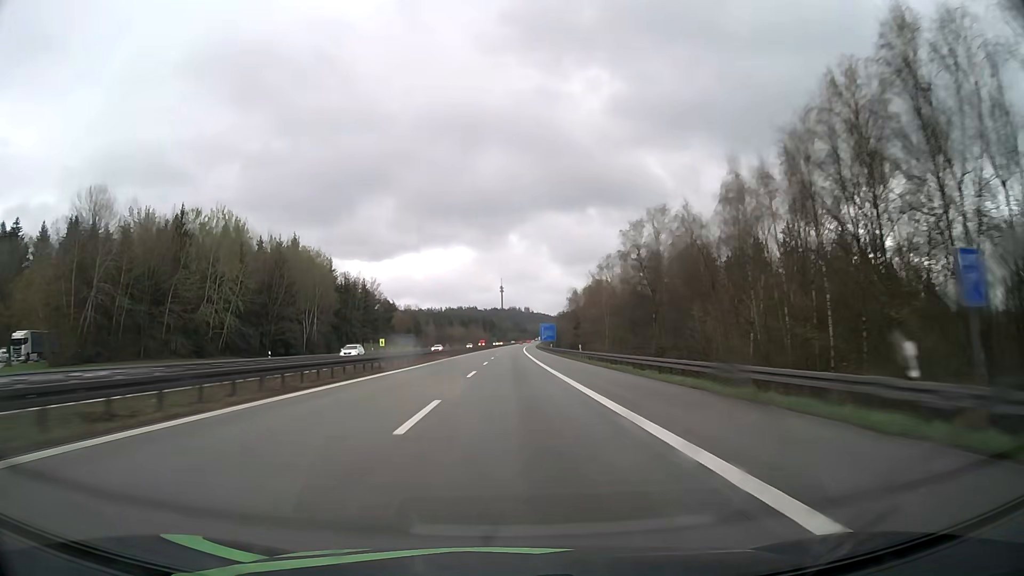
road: motorway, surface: asphalt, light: Day
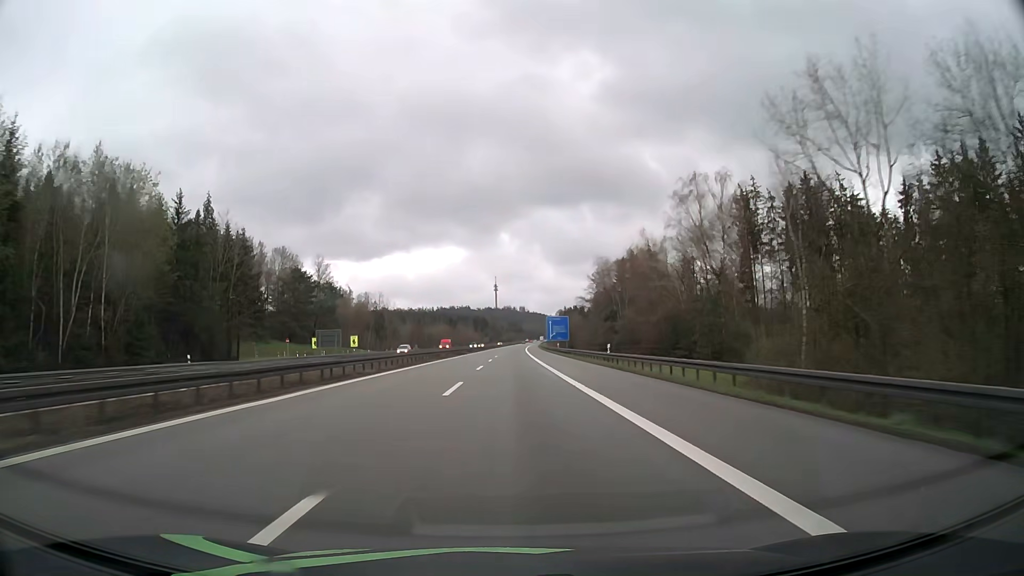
(+0.3, +64.4) m; +1°
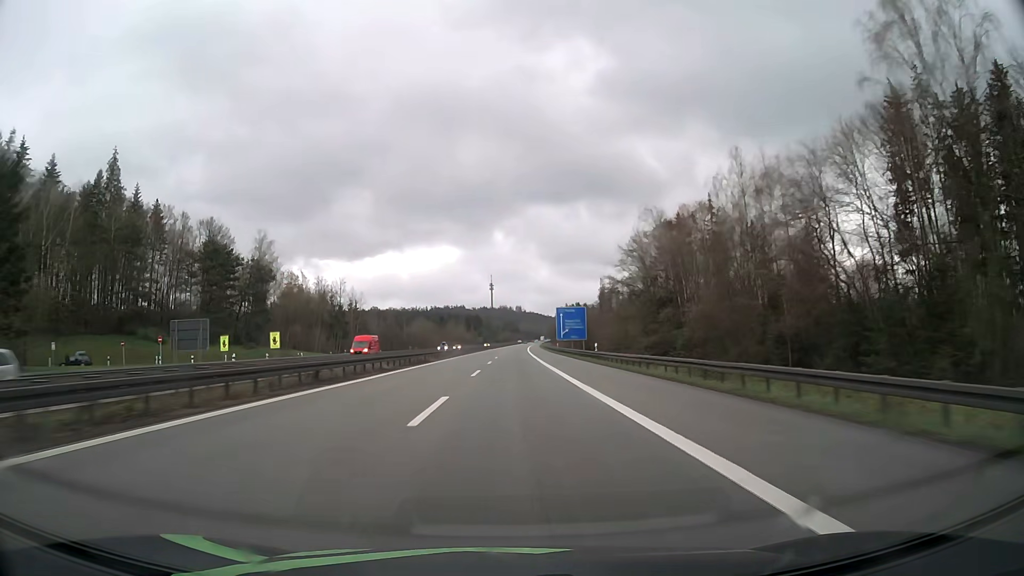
(+0.1, +42.6) m; 0°
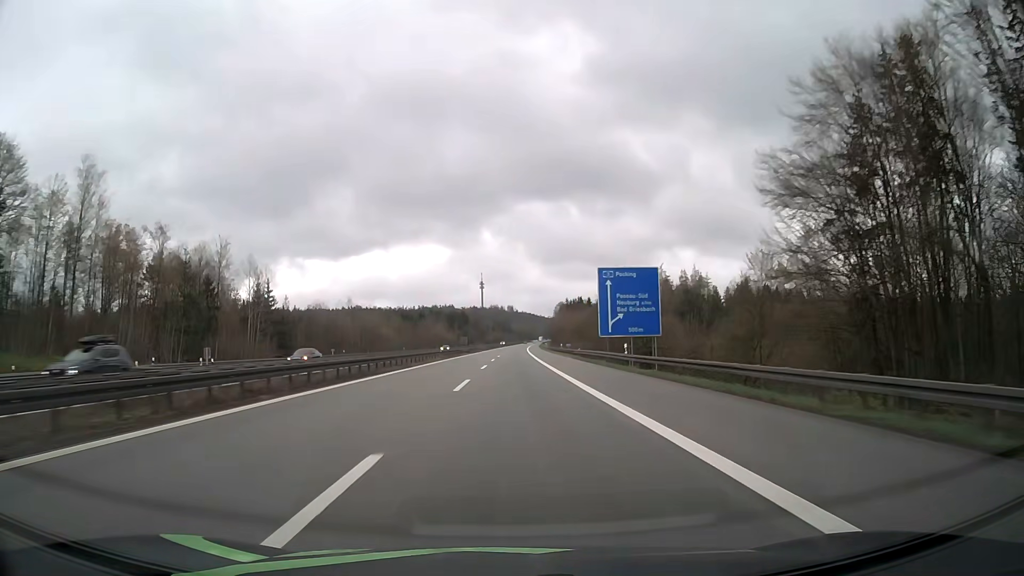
(+0.5, +63.4) m; +1°
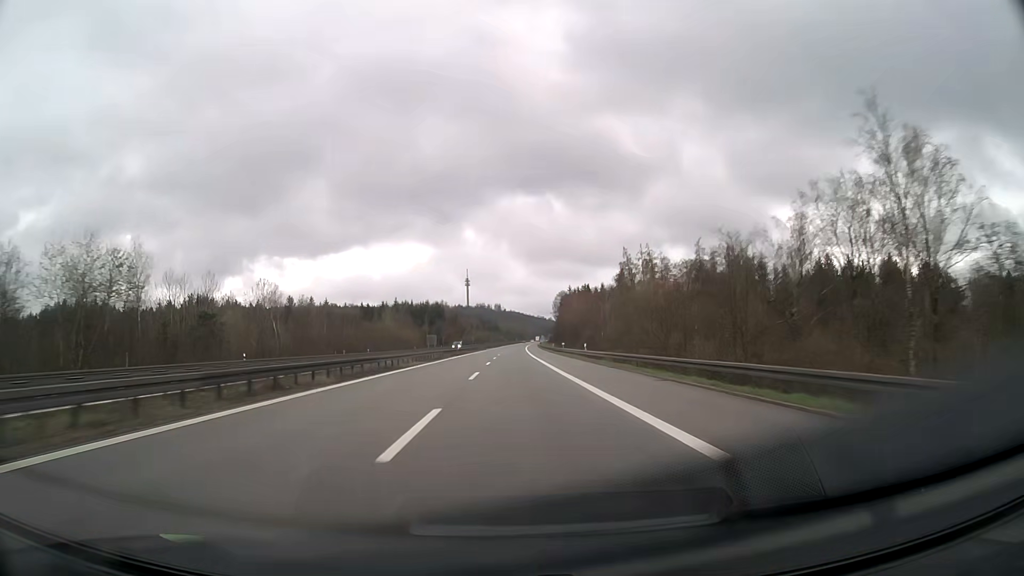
(+0.6, +83.9) m; +1°
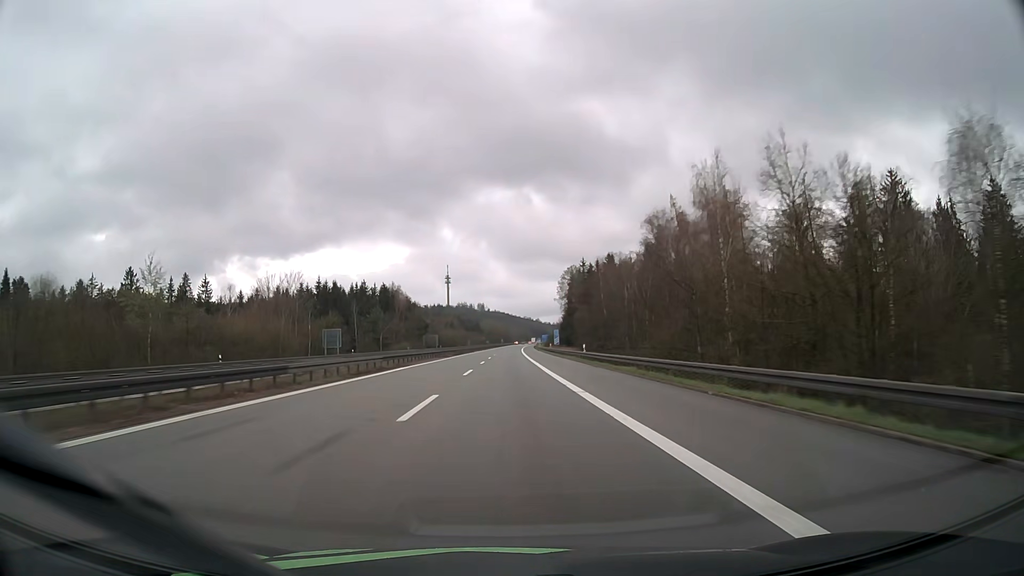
(+1.3, +103.9) m; +1°
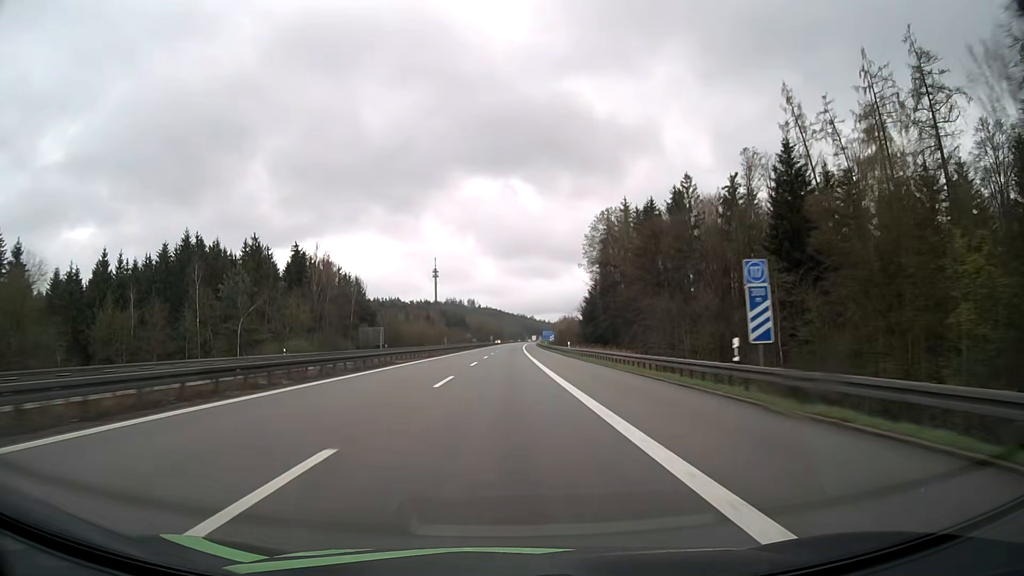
(+0.6, +82.2) m; +1°
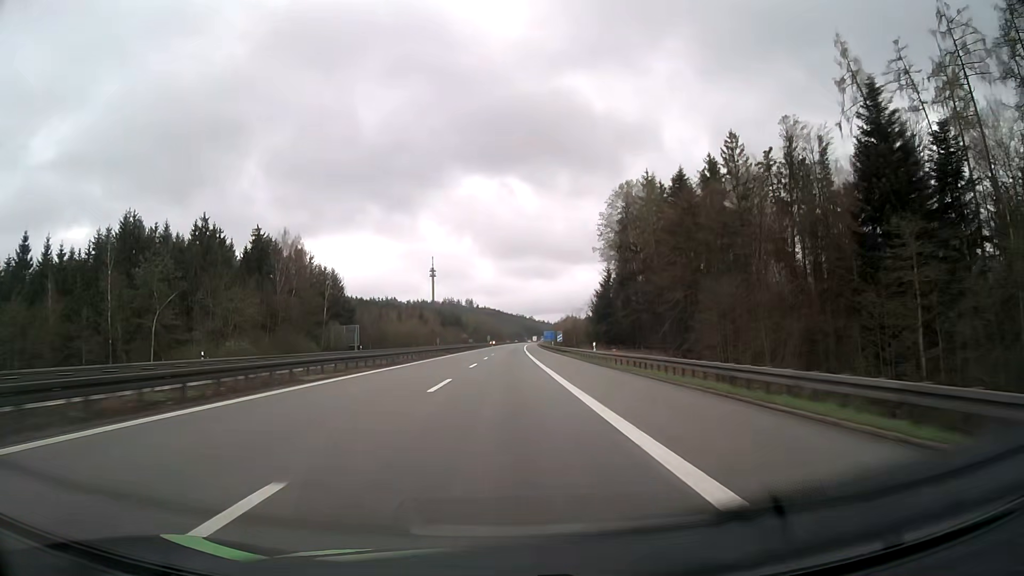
(0.0, +20.0) m; 0°
(0, +10) (0, +20) (0, +30) (0, +40) (0, +50) (0, +60) (0, +70) (+1, +80) (+1, +90) (+1, +100) m
